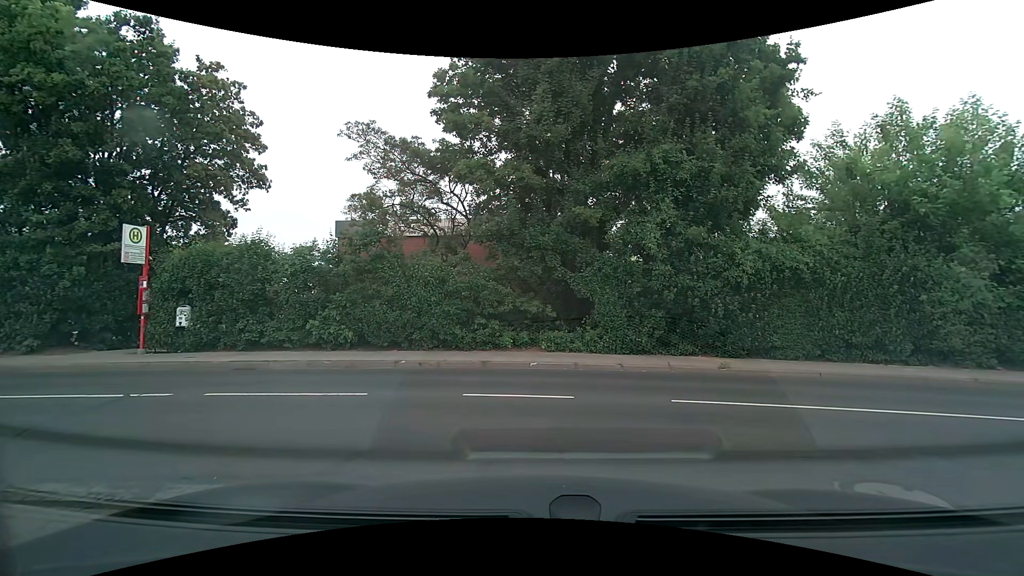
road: service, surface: paving_stones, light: Day
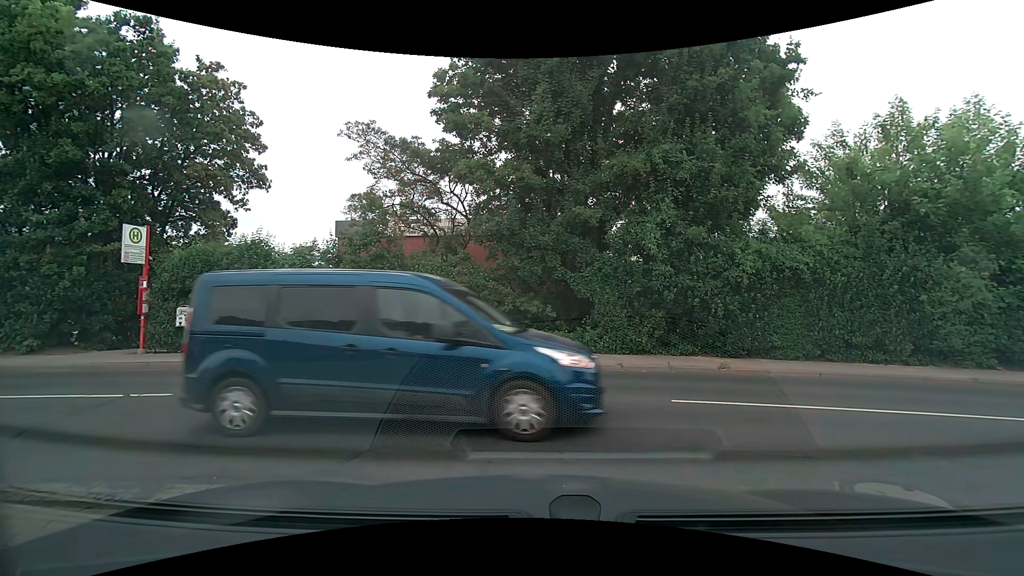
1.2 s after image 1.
(0.0, 0.0) m; 0°
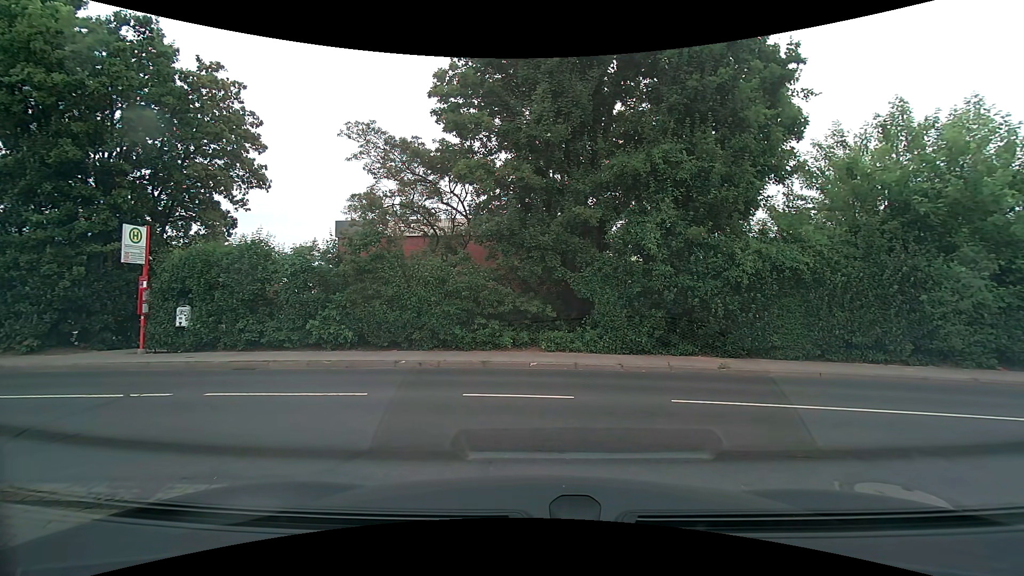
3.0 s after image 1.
(0.0, 0.0) m; 0°
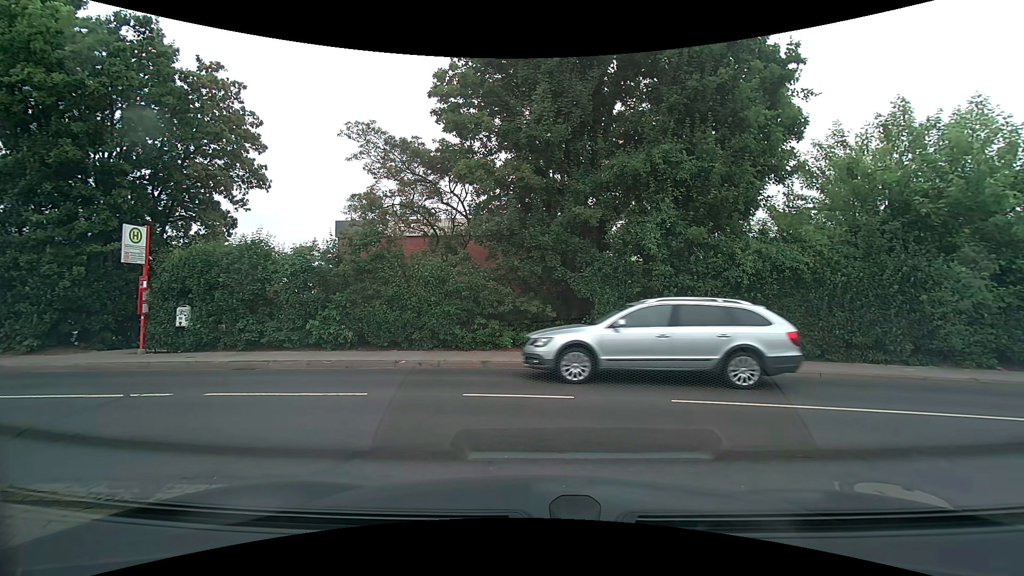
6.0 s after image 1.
(0.0, 0.0) m; 0°
